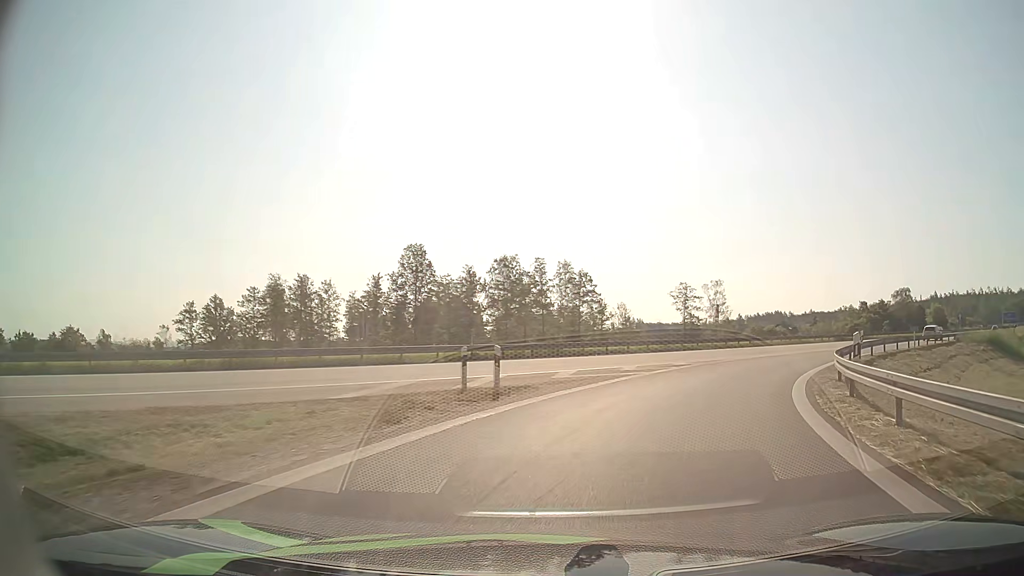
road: motorway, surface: asphalt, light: Day
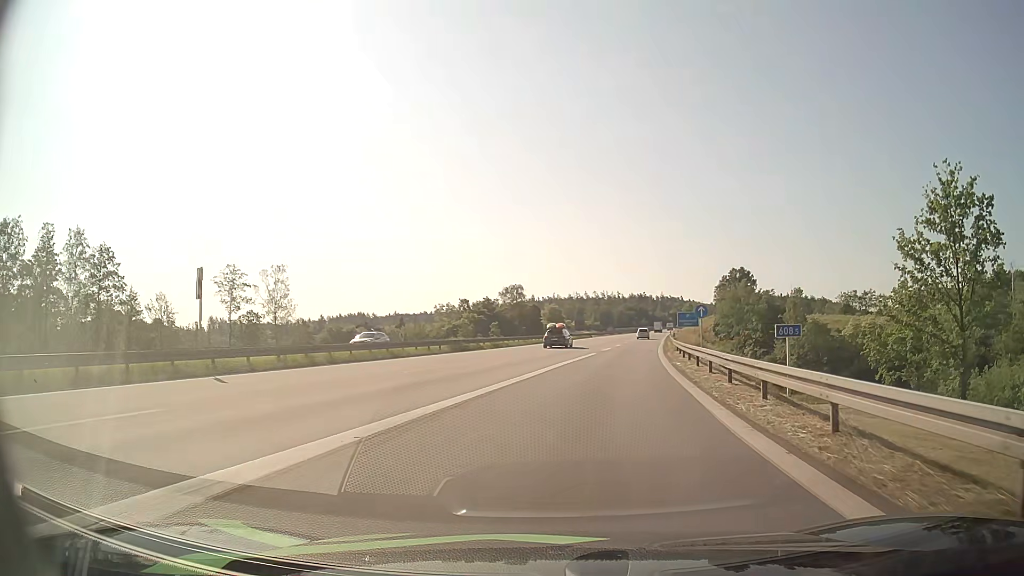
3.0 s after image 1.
(+10.2, +28.7) m; +36°
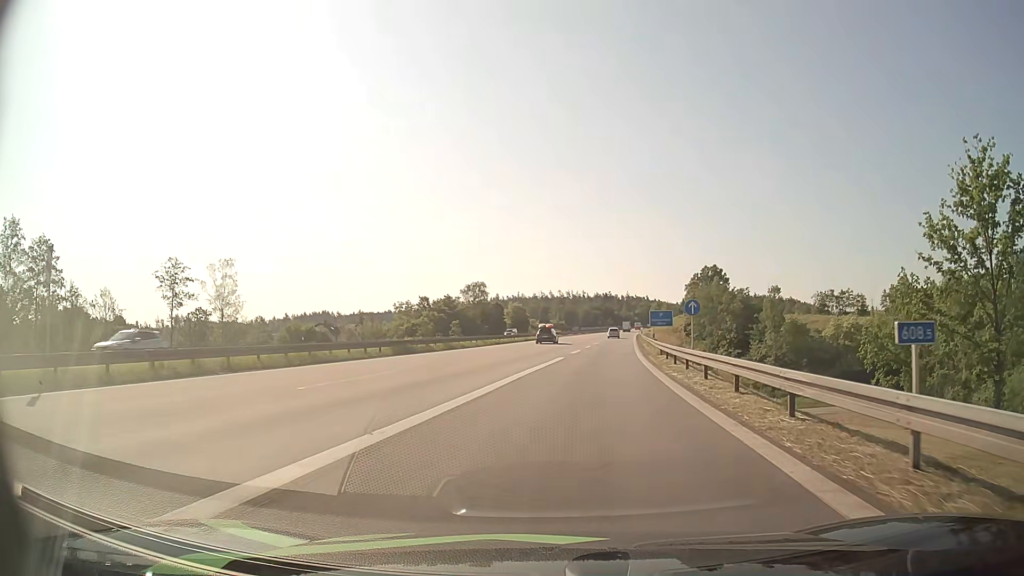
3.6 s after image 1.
(+0.2, +6.4) m; +3°
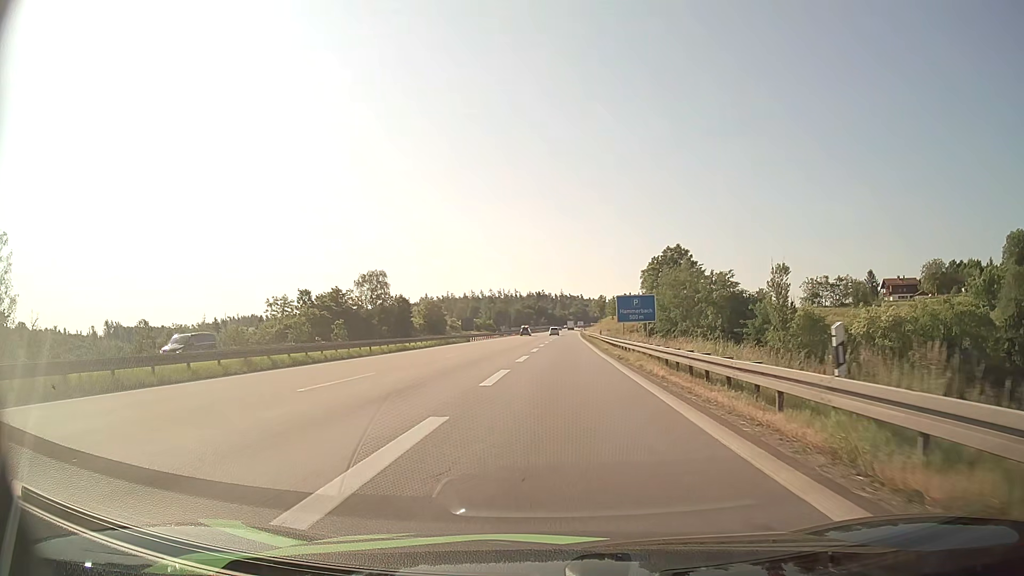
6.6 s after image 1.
(+2.8, +35.2) m; +6°
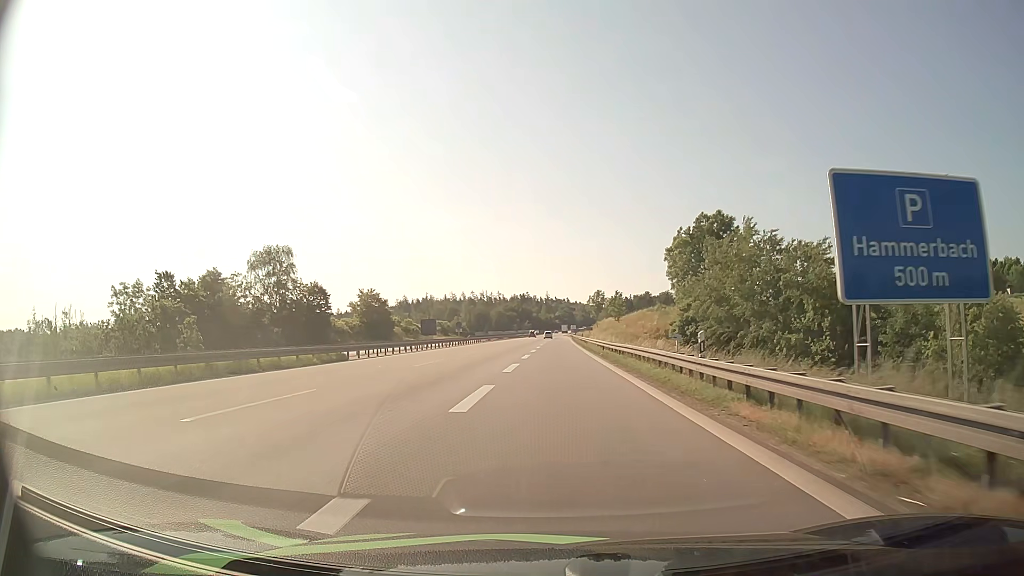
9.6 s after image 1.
(+0.7, +41.2) m; +1°
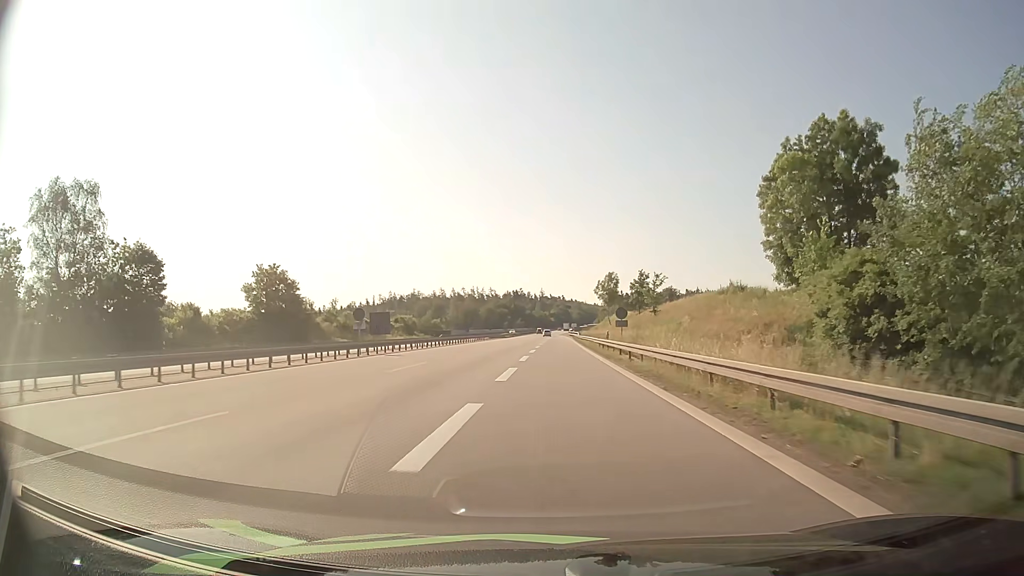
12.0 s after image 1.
(+0.1, +41.2) m; 0°
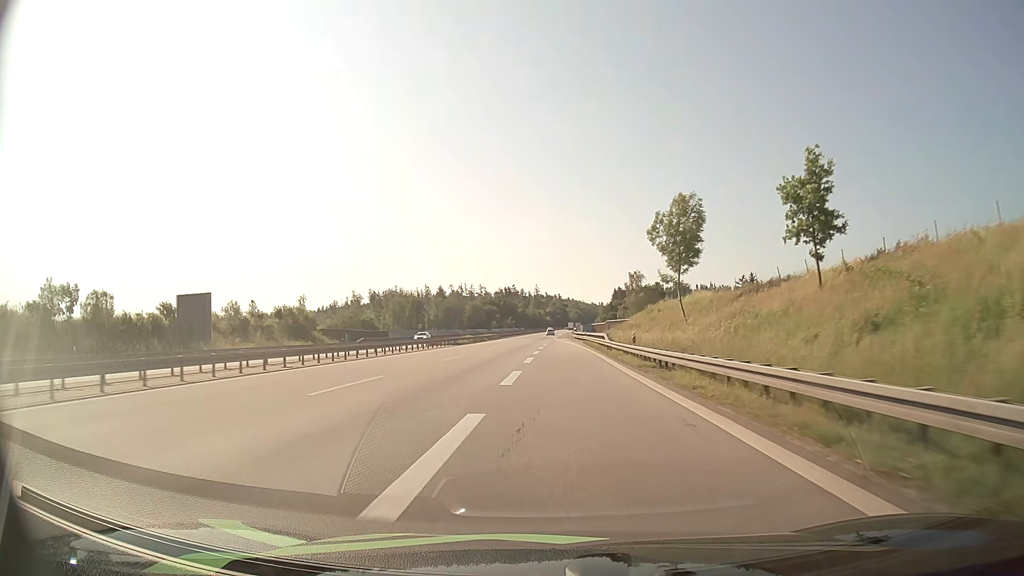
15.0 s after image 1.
(+0.5, +62.0) m; +1°
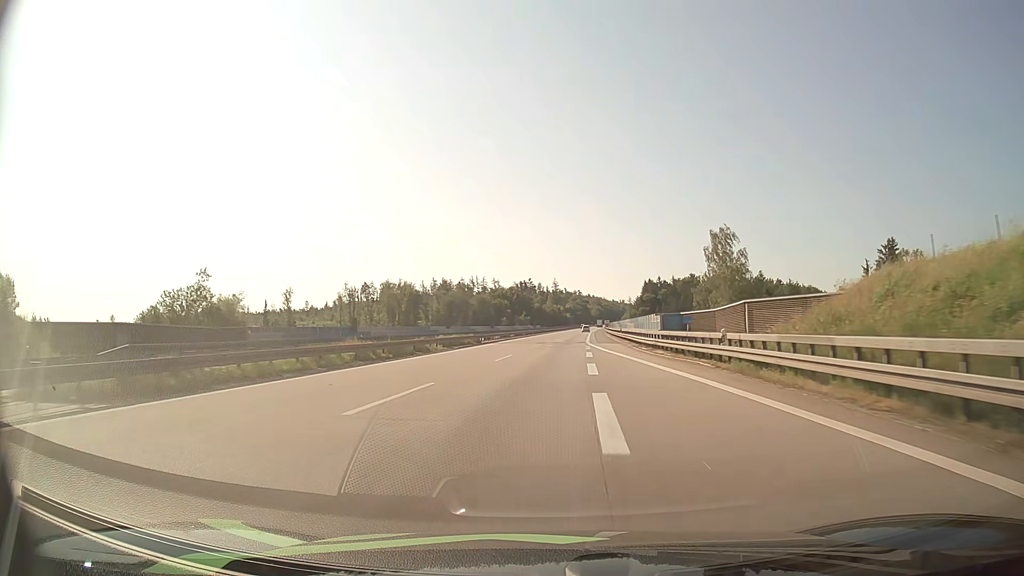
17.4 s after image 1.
(-1.0, +57.5) m; -2°
(0, +10) (0, +20) (0, +30) (0, +40) (+1, +50) (+1, +60) (+1, +70) (+2, +80) (+3, +90) (+3, +100) m
